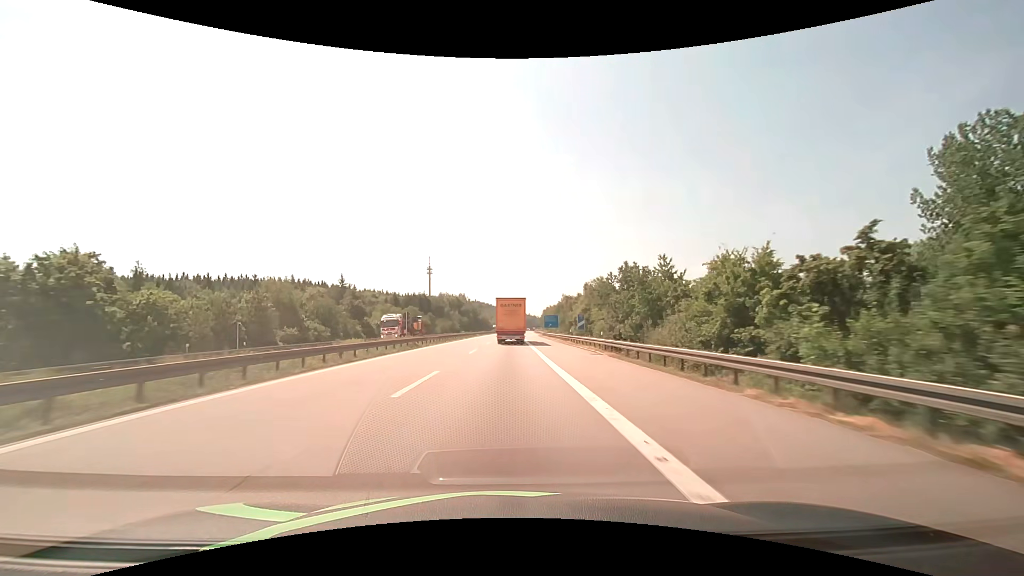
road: motorway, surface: asphalt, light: Day
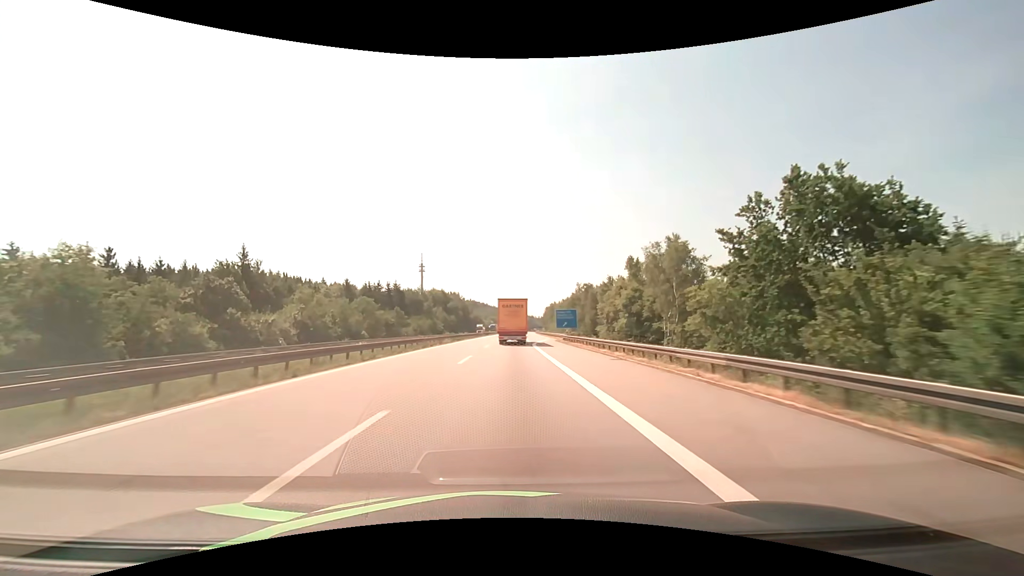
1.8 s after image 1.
(+0.1, +44.1) m; 0°
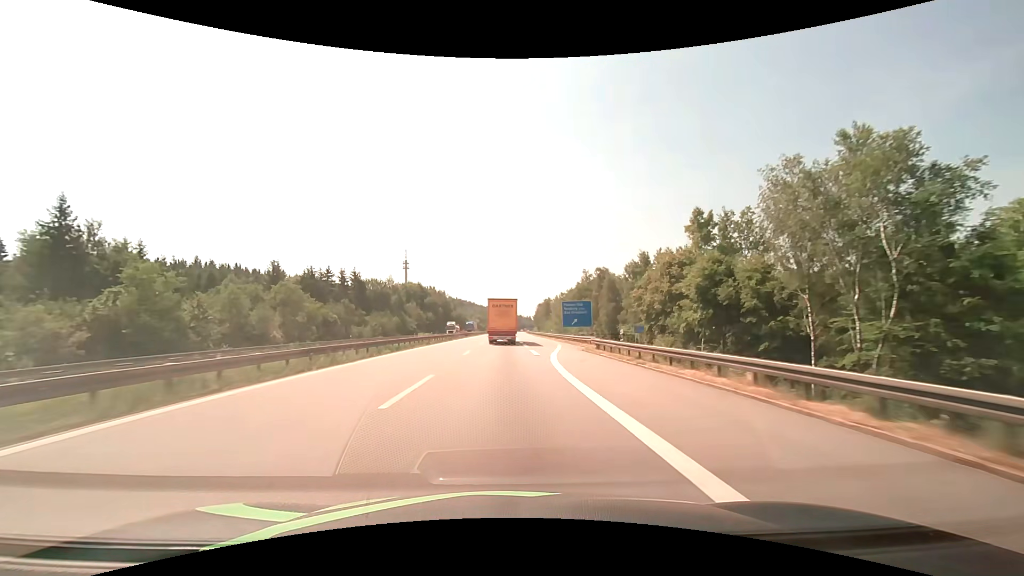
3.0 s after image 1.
(+0.2, +29.3) m; +1°
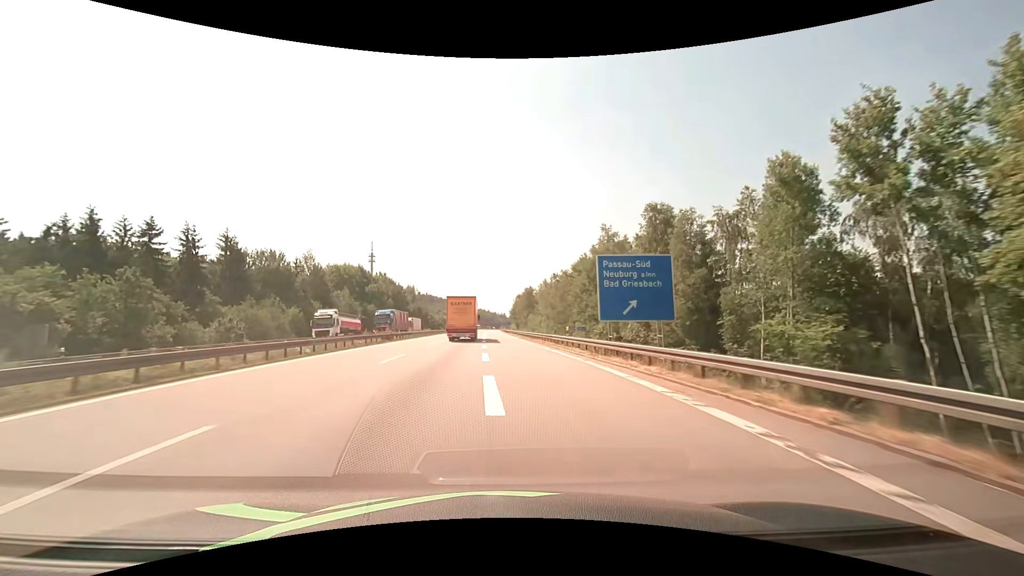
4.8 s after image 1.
(+1.3, +43.4) m; +3°
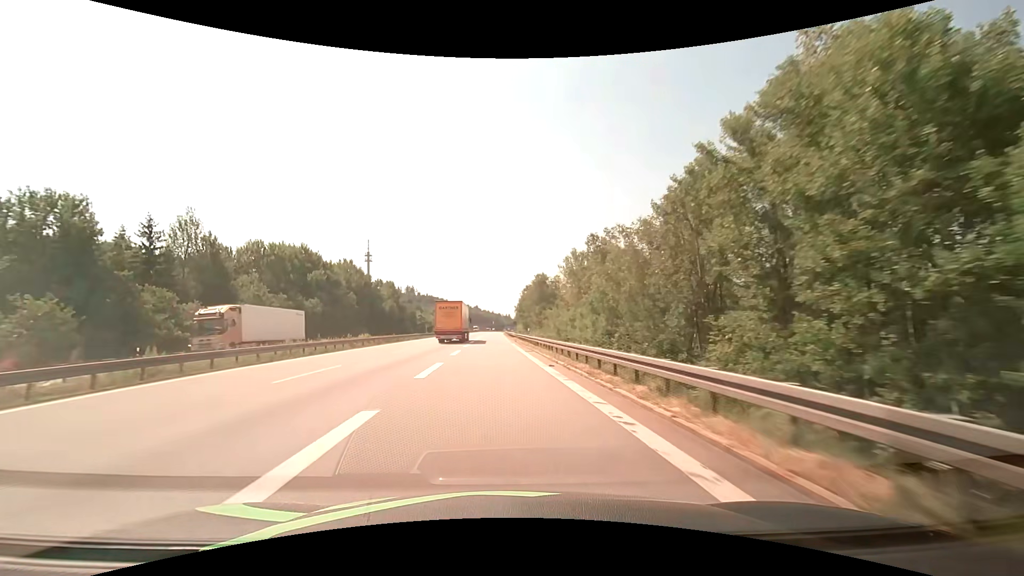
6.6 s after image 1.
(+0.2, +40.9) m; 0°
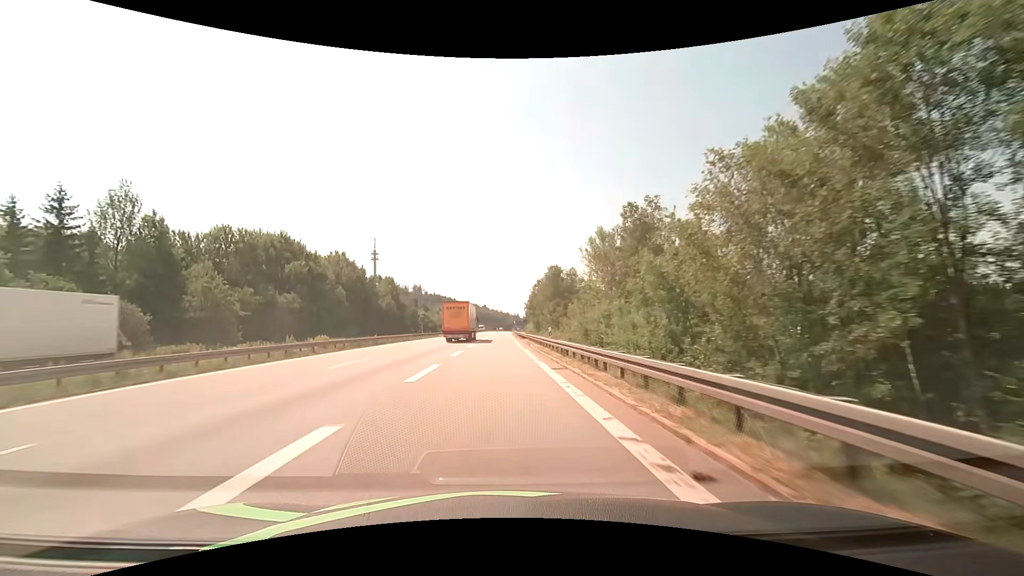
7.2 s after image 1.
(-0.1, +13.2) m; -1°
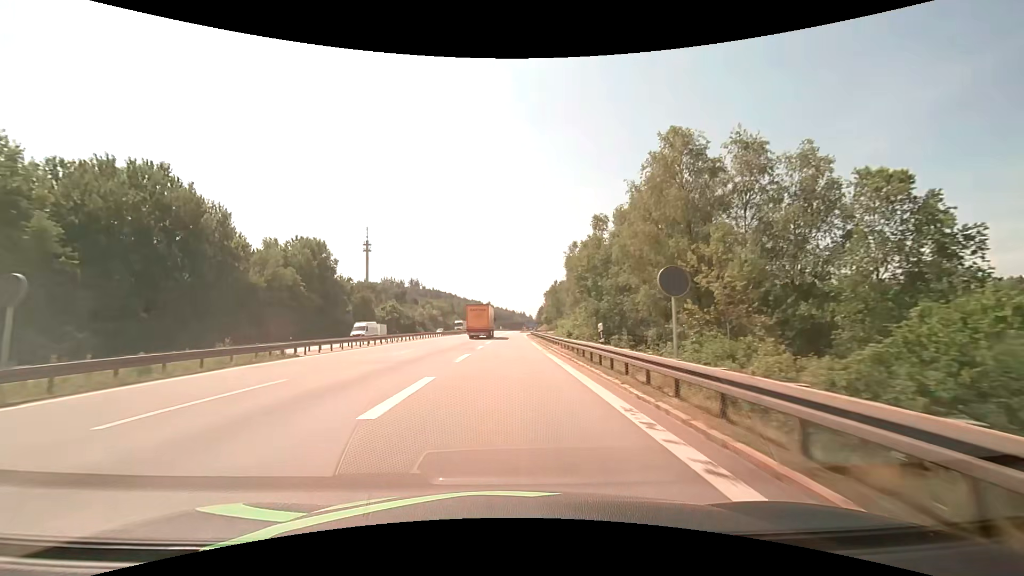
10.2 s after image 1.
(-1.1, +65.1) m; -1°
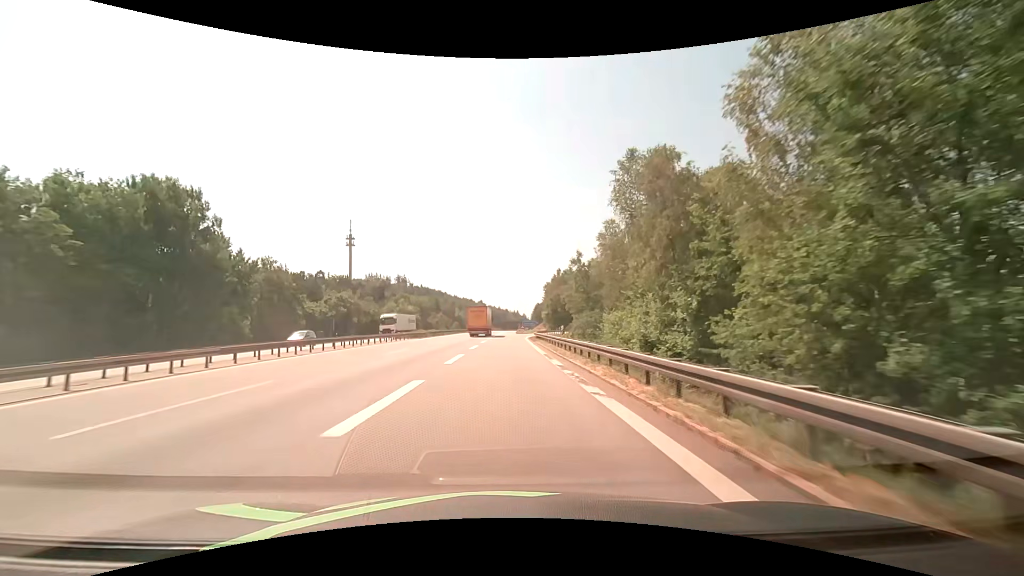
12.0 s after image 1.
(+0.3, +36.2) m; +1°
(0, +10) (0, +20) (0, +30) (0, +40) (0, +50) (+1, +60) (+1, +70) (+2, +80) (+4, +90) (+7, +99) m
